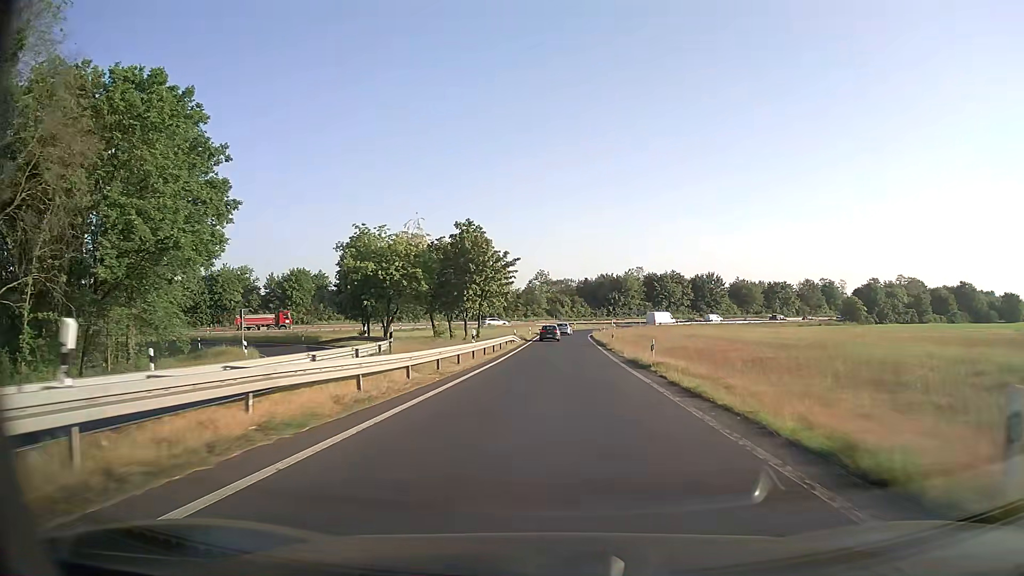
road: trunk_link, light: Day
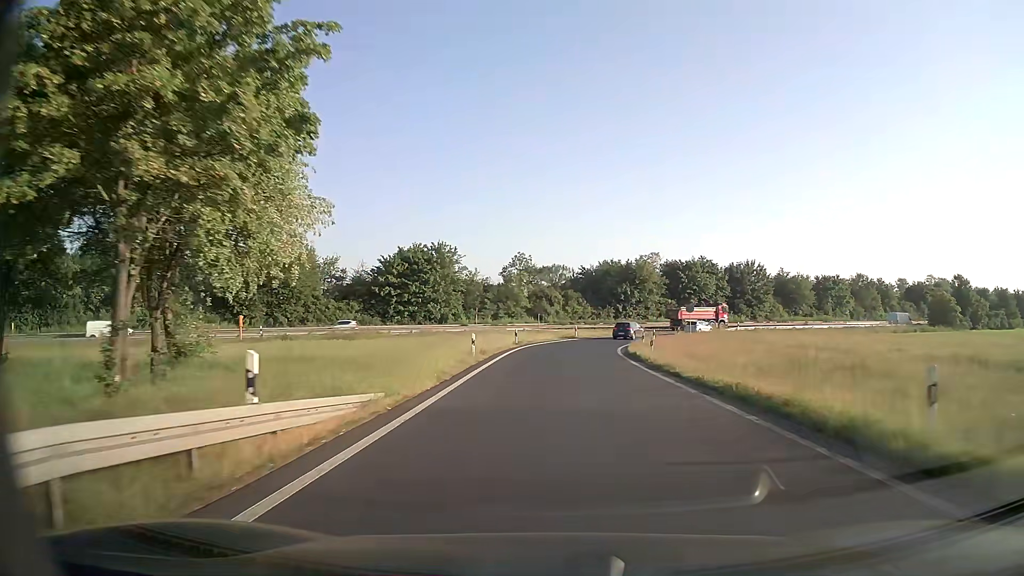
(+0.5, +45.7) m; +1°
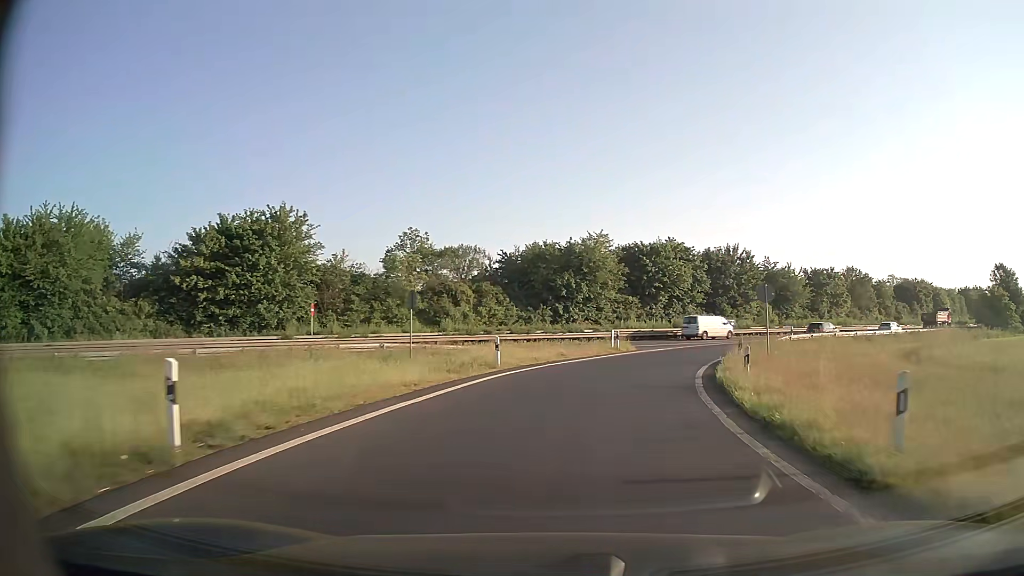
(+1.2, +34.8) m; +7°
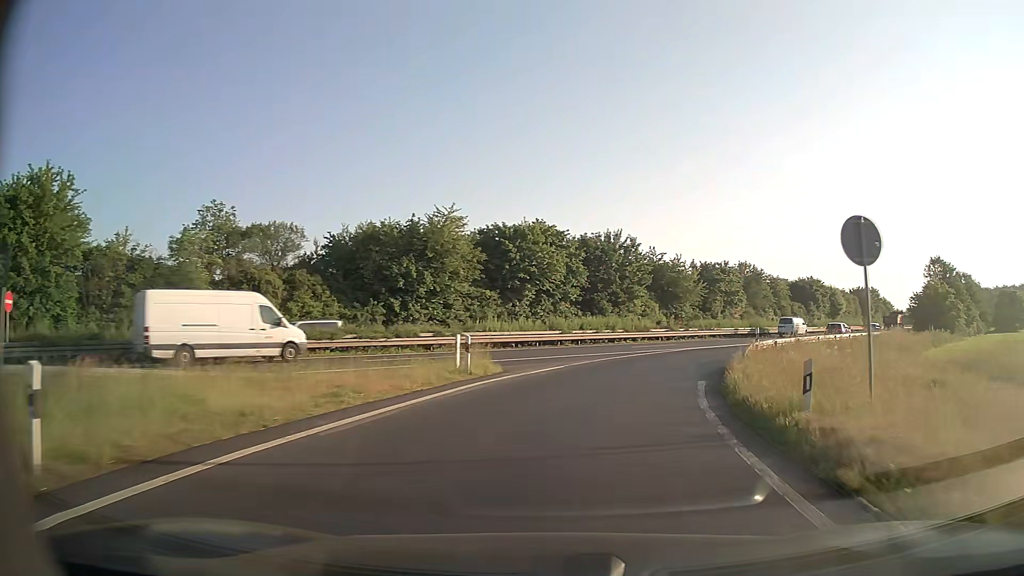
(+1.6, +16.6) m; +12°
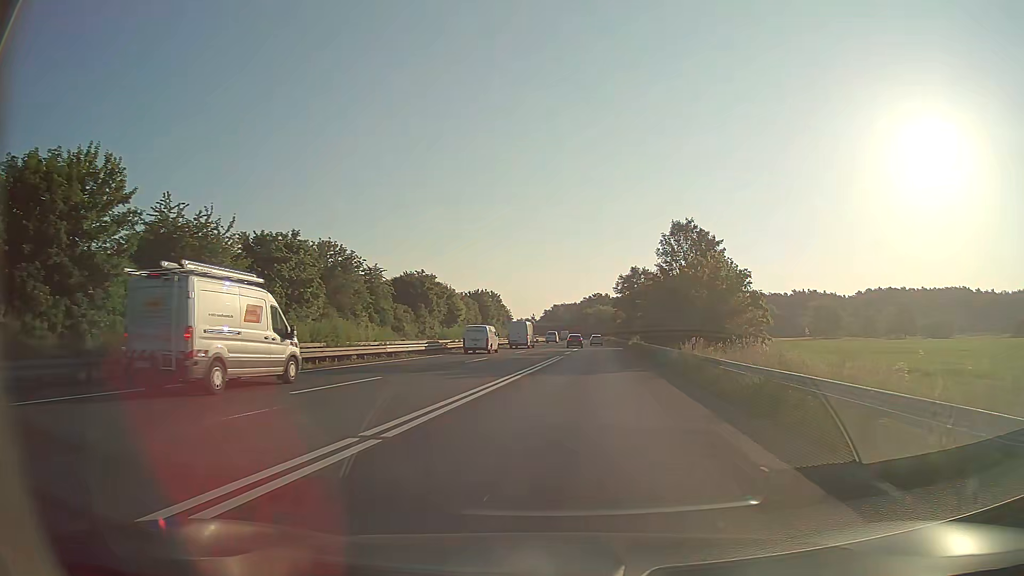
(+12.4, +38.1) m; +35°
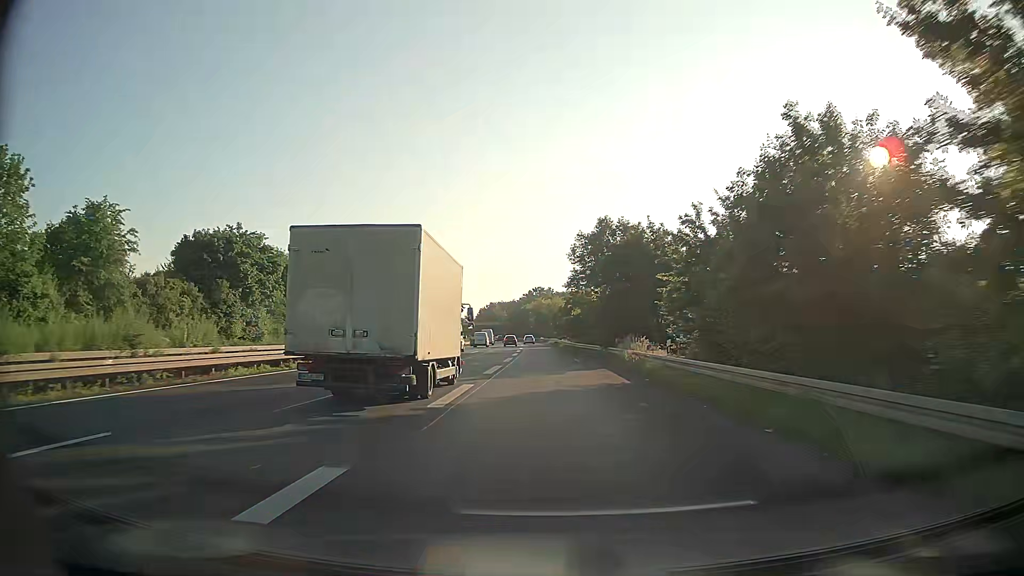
(+3.7, +48.6) m; +6°
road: trunk
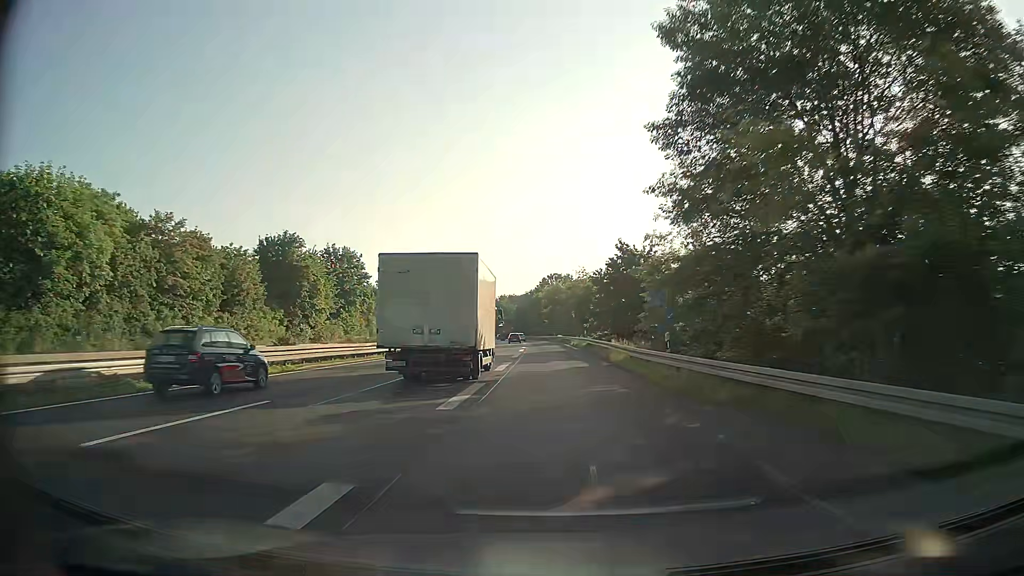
(-0.6, +49.8) m; -2°
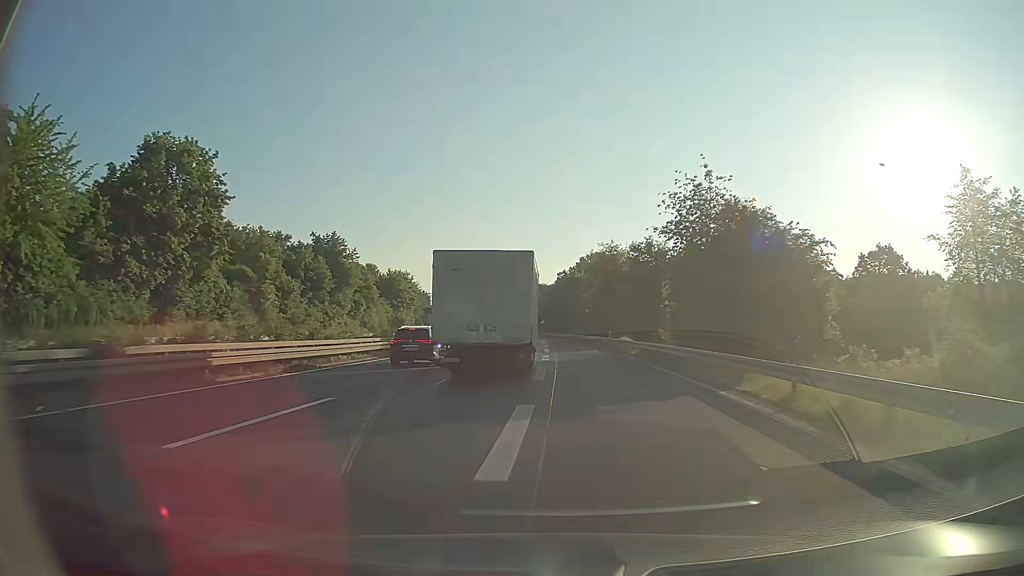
(-1.2, +54.0) m; -3°
(0, +10) (0, +20) (0, +30) (-1, +40) (-1, +50) (-1, +60) (-1, +70) (-2, +80) (-2, +90) (-2, +100) m
